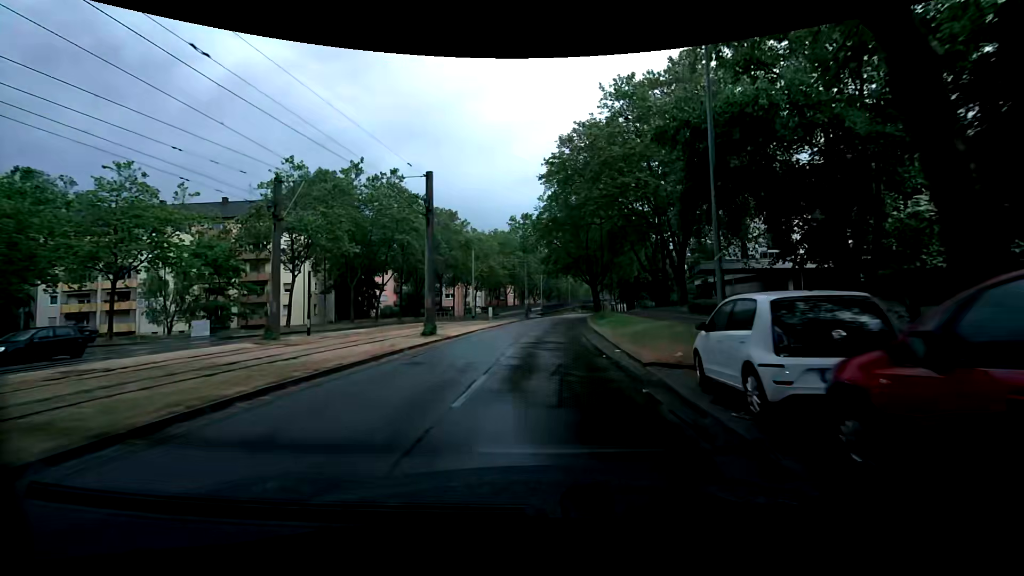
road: tertiary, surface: asphalt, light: Day
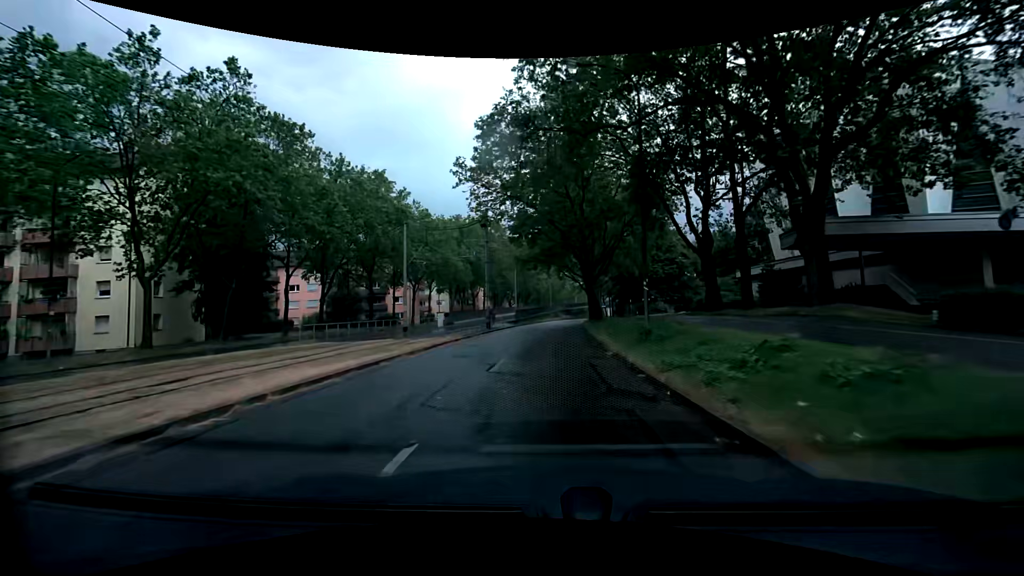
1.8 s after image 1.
(+0.6, +23.1) m; +2°
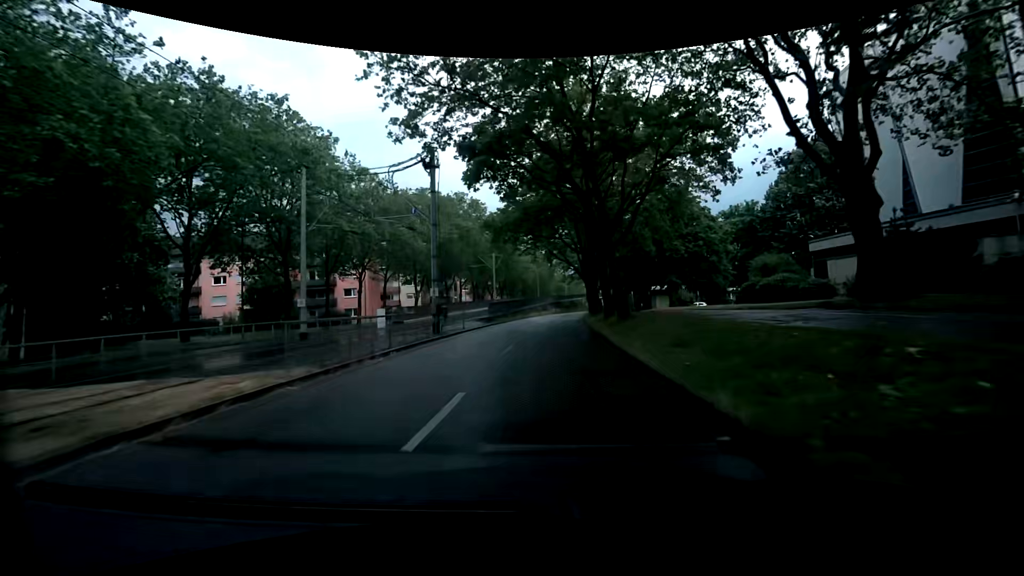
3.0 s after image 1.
(+0.1, +15.6) m; +1°
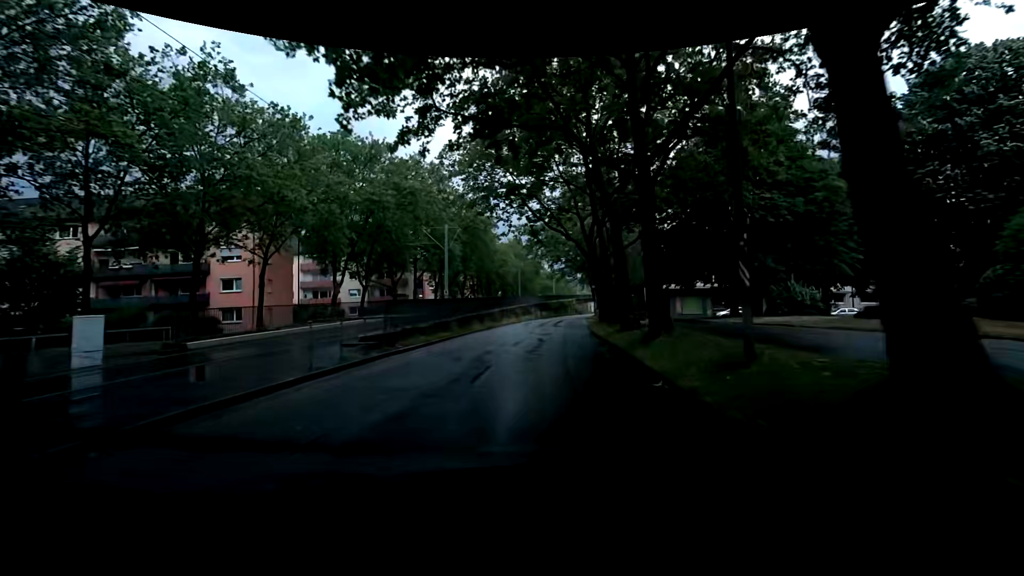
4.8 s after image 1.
(+0.1, +22.9) m; +1°
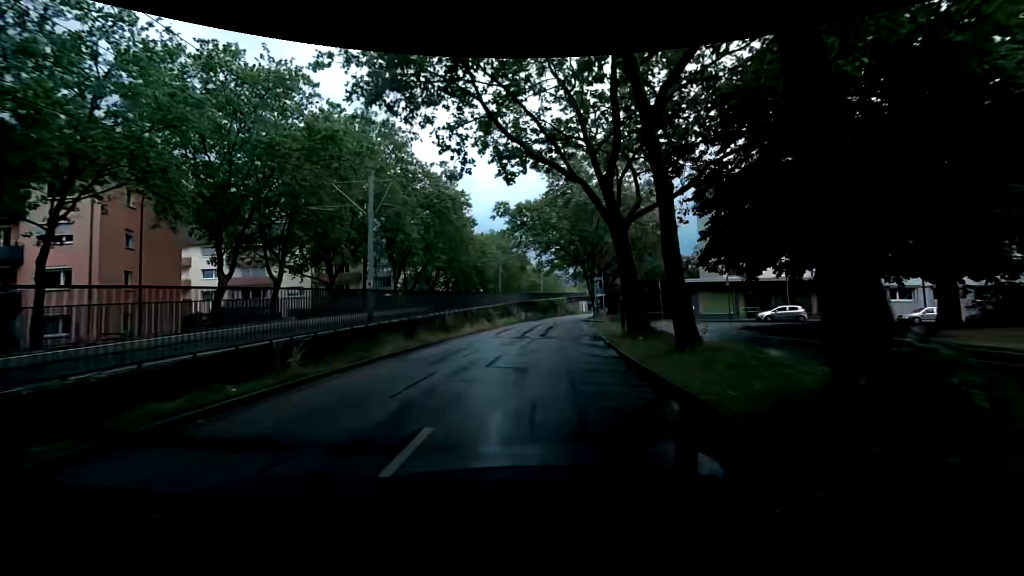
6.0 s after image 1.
(+0.2, +14.9) m; +1°
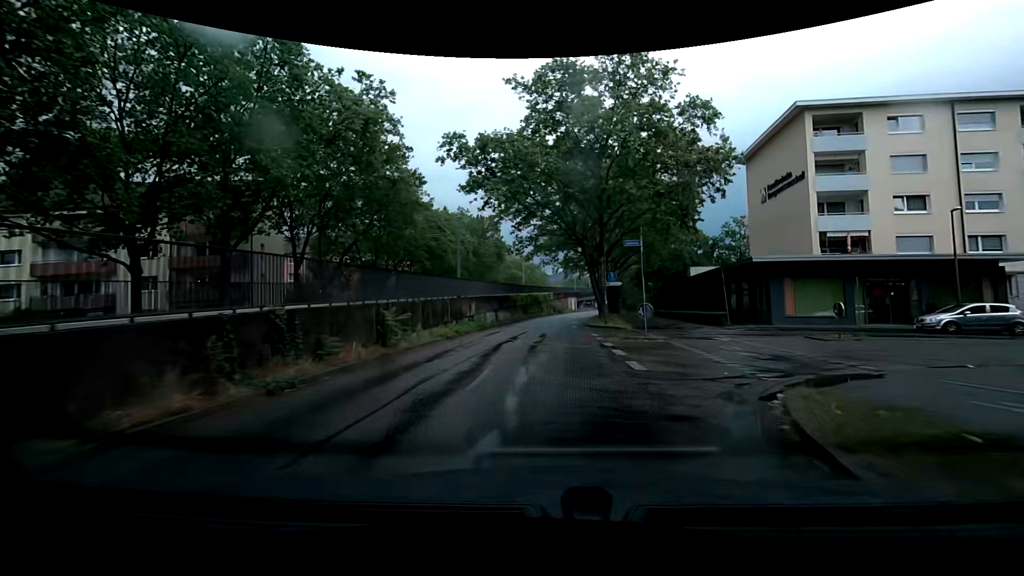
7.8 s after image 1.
(+0.3, +21.3) m; +2°
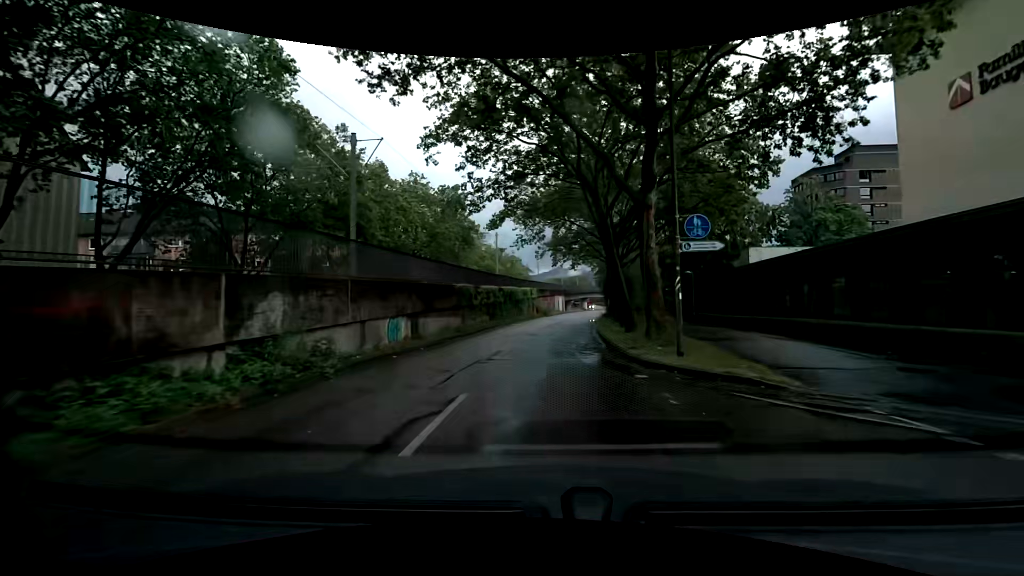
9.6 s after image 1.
(+0.7, +21.4) m; +4°
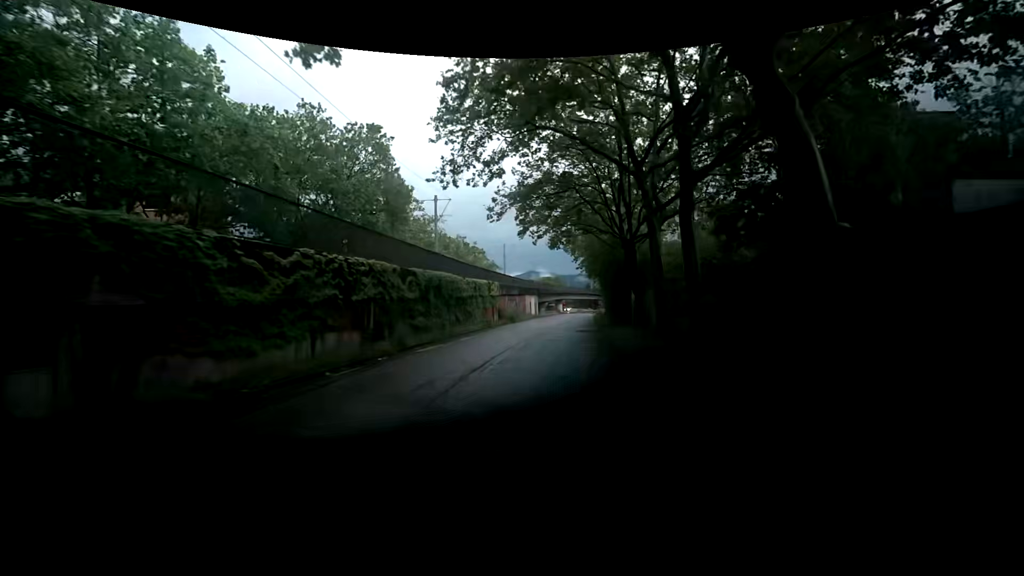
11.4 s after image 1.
(+0.4, +21.7) m; +2°
(0, +10) (0, +20) (+1, +30) (+2, +40) (+2, +50) (+3, +60) (+4, +70) (+5, +80) (+6, +90) (+7, +100) m
